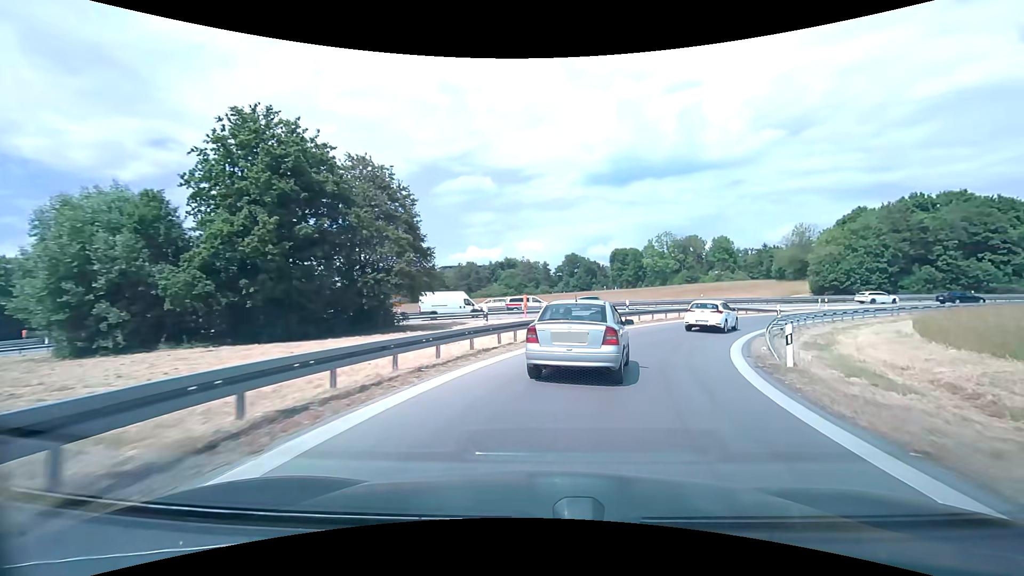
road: motorway_link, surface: asphalt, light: Day
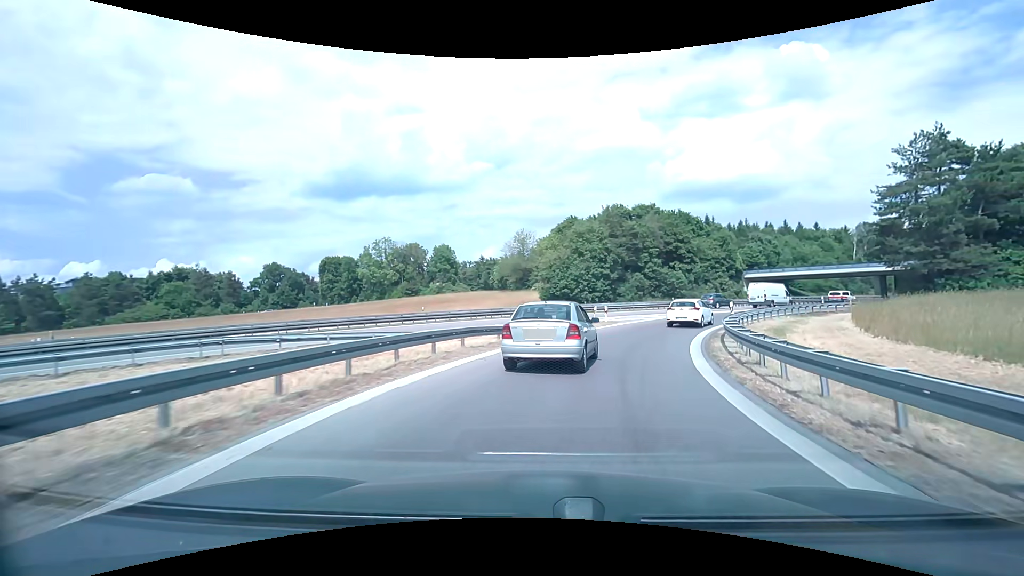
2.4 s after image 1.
(+7.0, +25.4) m; +31°
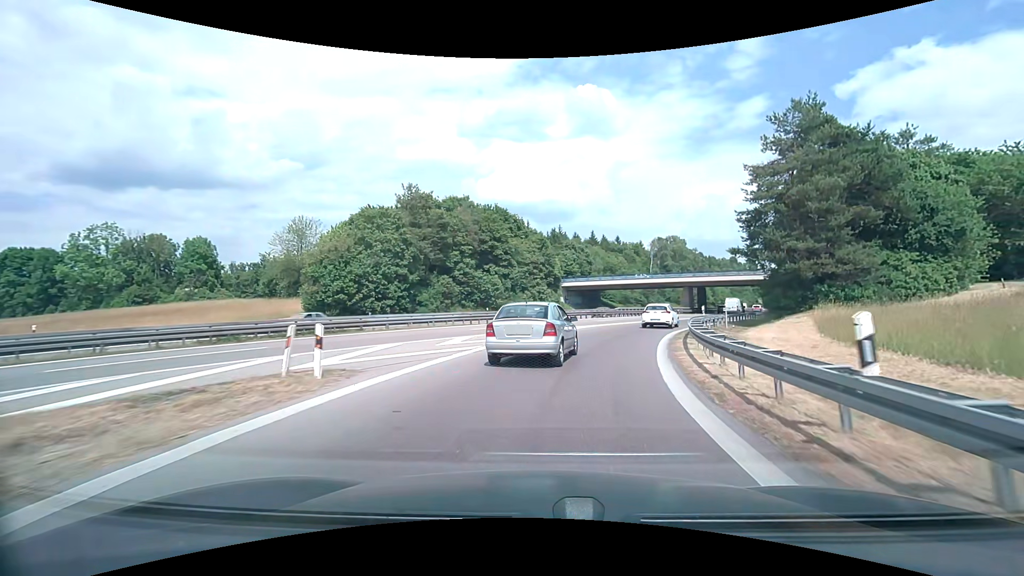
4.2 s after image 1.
(+4.0, +21.0) m; +21°
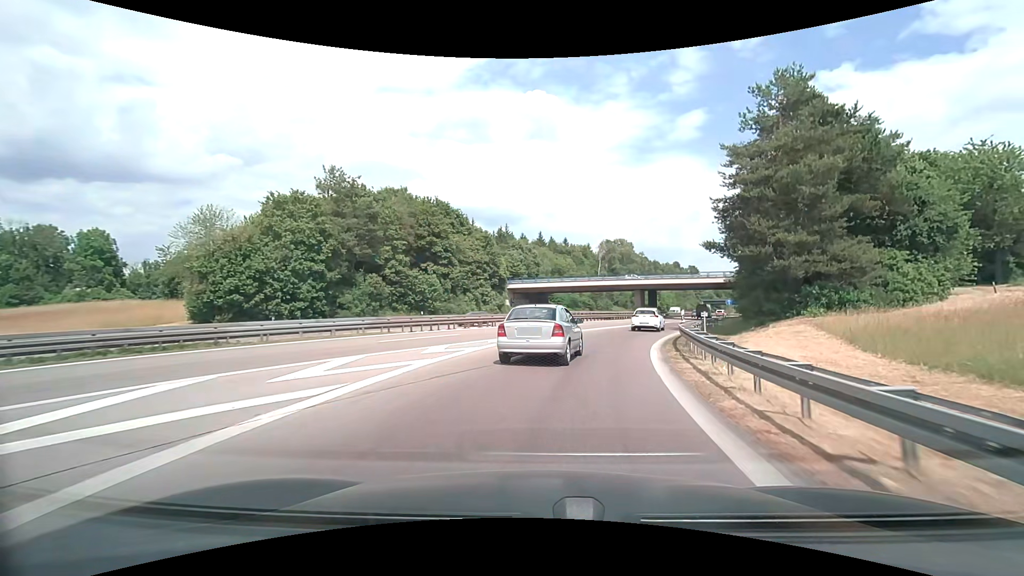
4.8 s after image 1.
(+0.4, +7.6) m; +6°
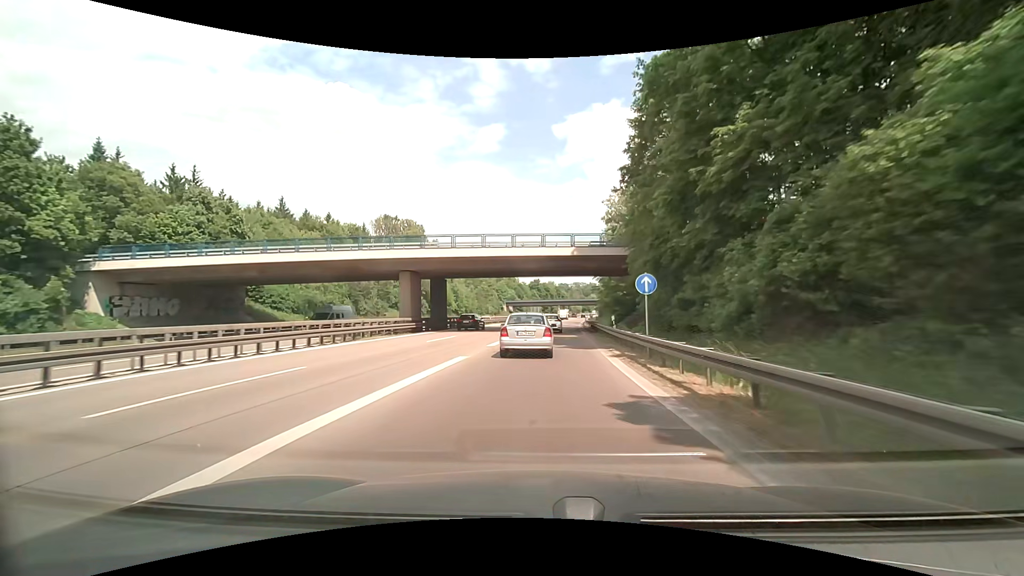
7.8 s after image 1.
(+10.8, +45.2) m; +22°
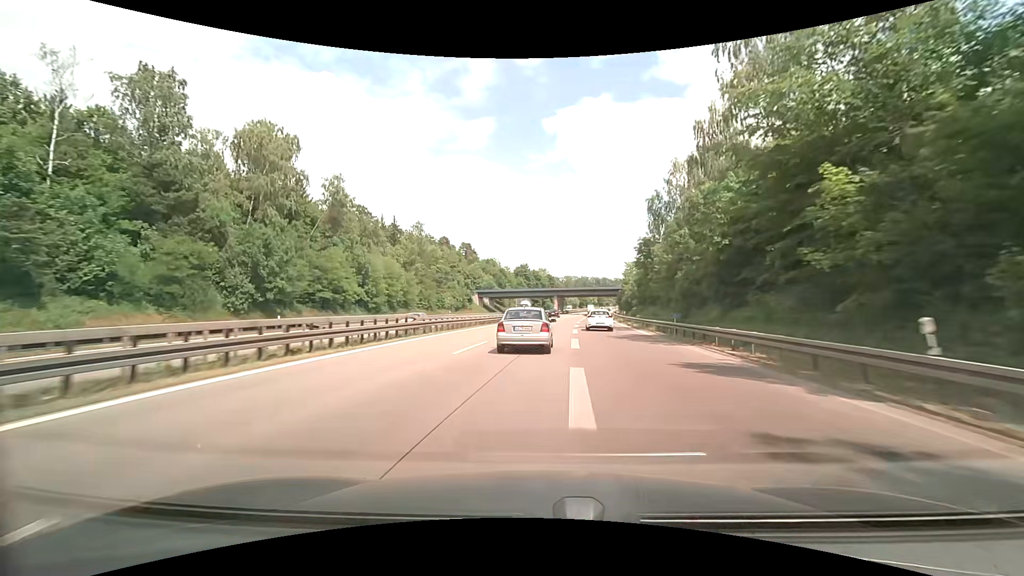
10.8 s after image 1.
(+0.8, +64.7) m; +1°
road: motorway
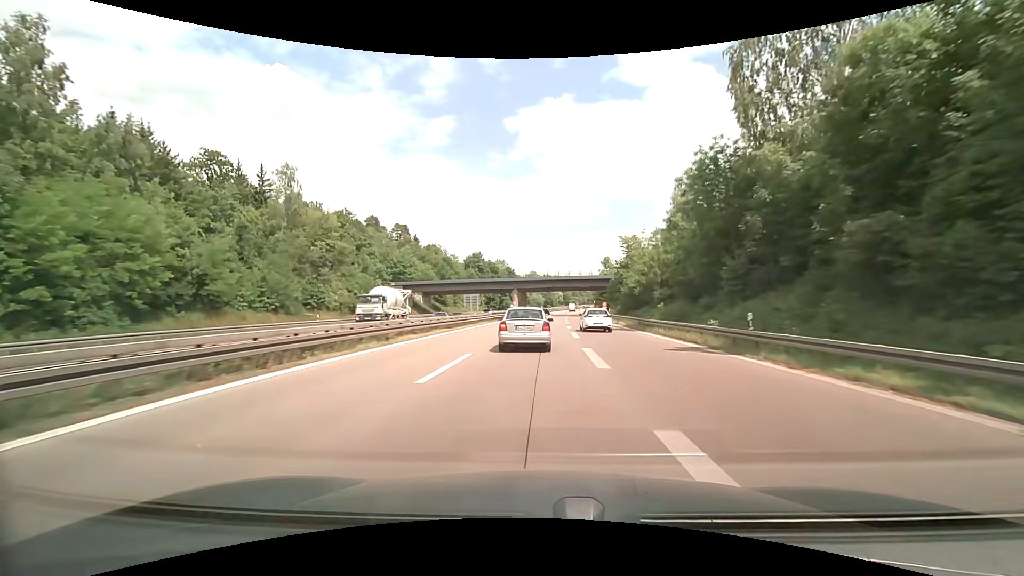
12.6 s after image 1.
(+1.7, +42.1) m; +4°
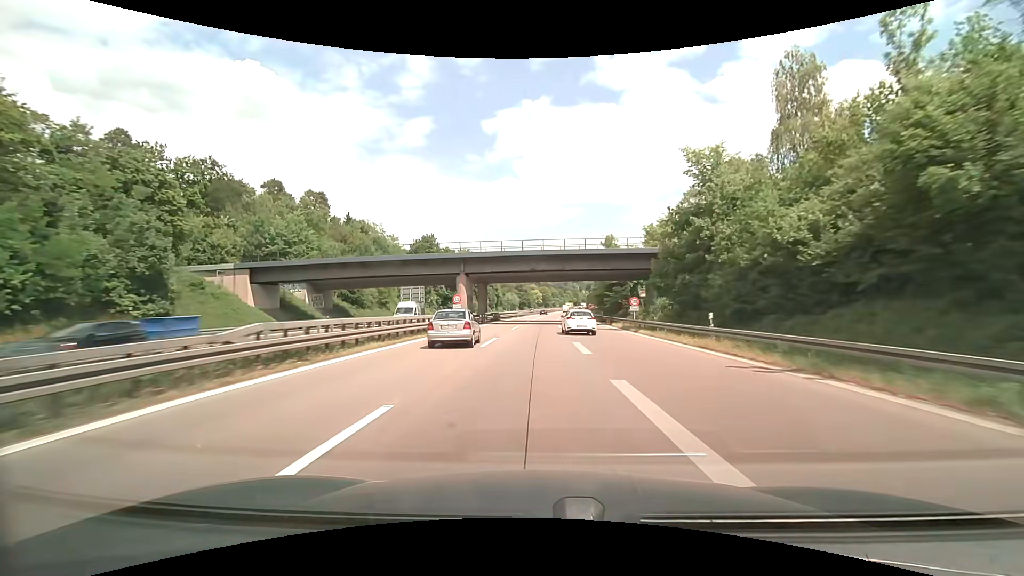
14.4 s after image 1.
(+1.0, +44.4) m; +3°
(0, +10) (0, +20) (0, +30) (0, +40) (+1, +50) (+1, +60) (+1, +70) (+1, +80) (+2, +90) (+2, +100) m
